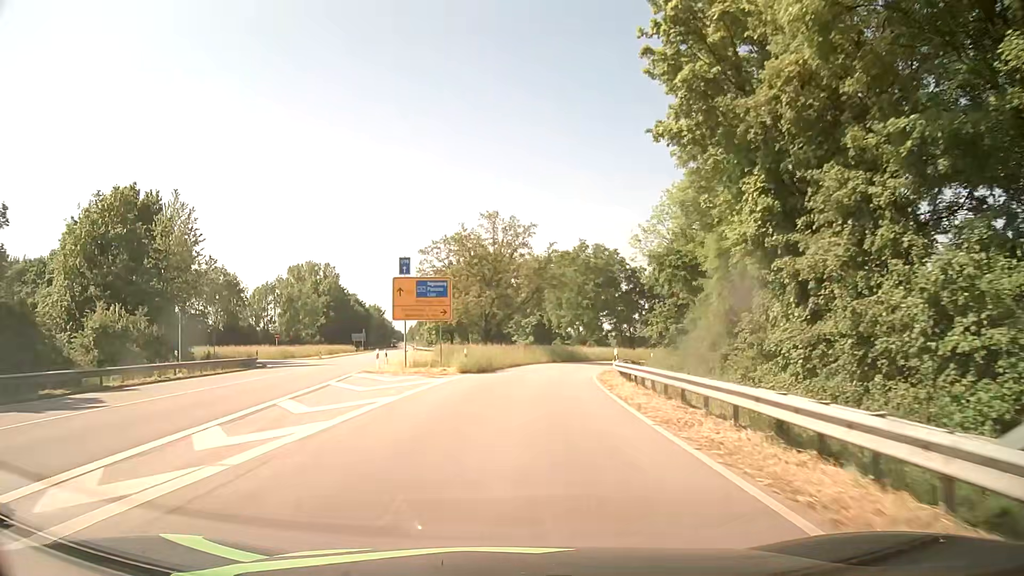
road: primary_link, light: Day
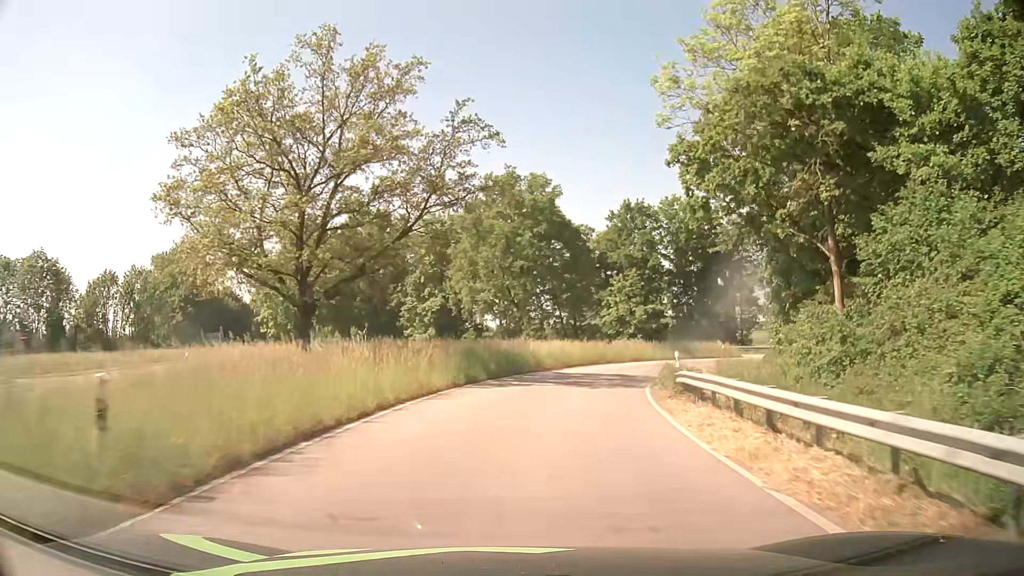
(+1.9, +33.2) m; +7°
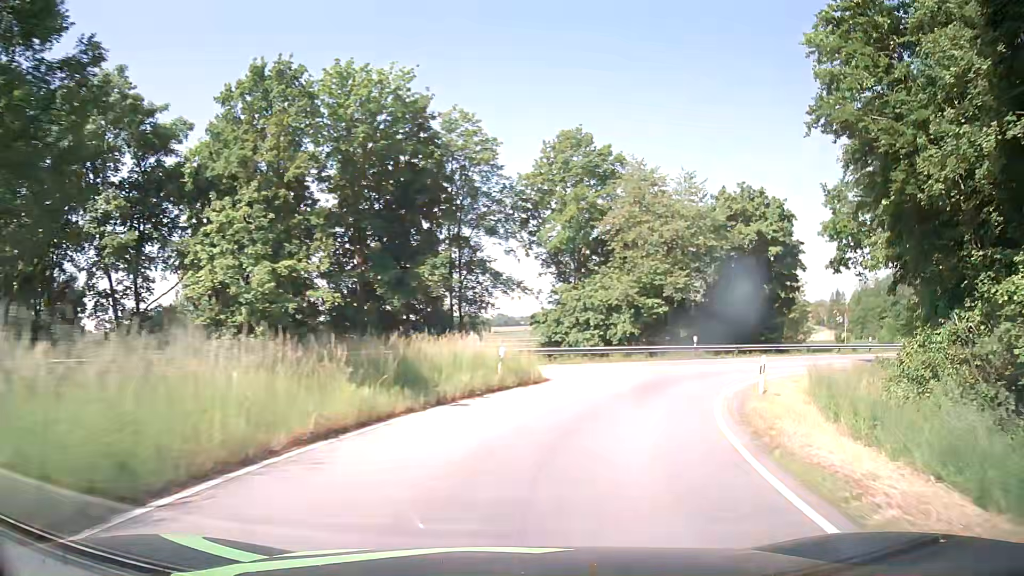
(+7.8, +38.2) m; +29°
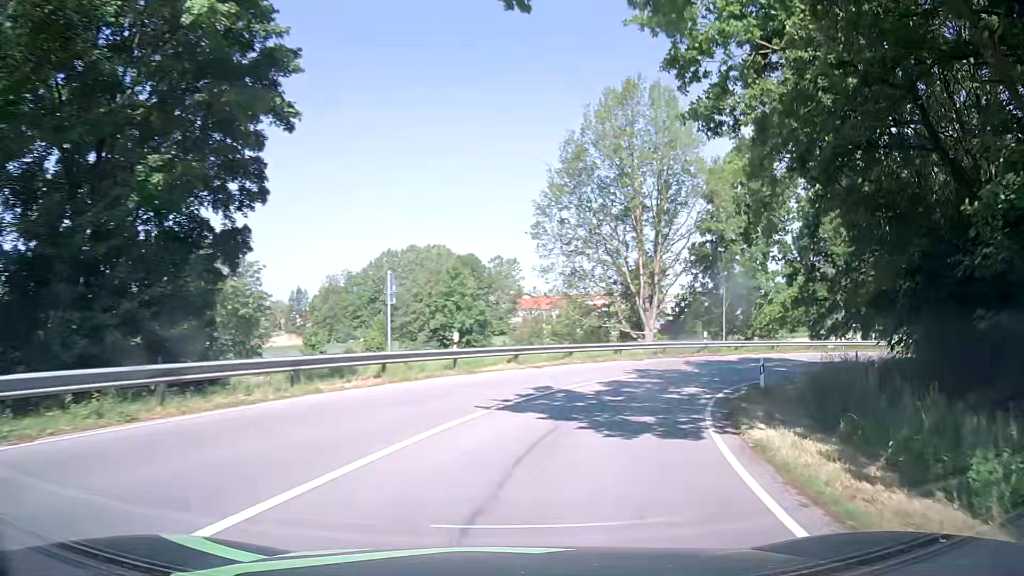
(+13.4, +31.9) m; +46°
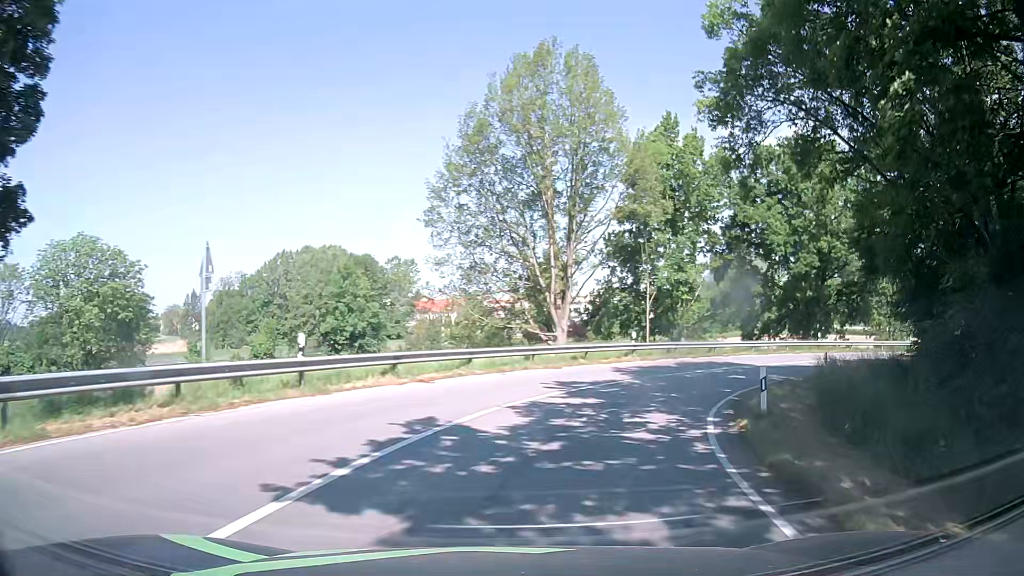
(+0.5, +6.8) m; +9°
(+1, +10) (+4, +19) (+10, +28) (+17, +34) (+26, +39) (+35, +43) (+45, +45) (+55, +46) (+65, +47) (+75, +48) m
